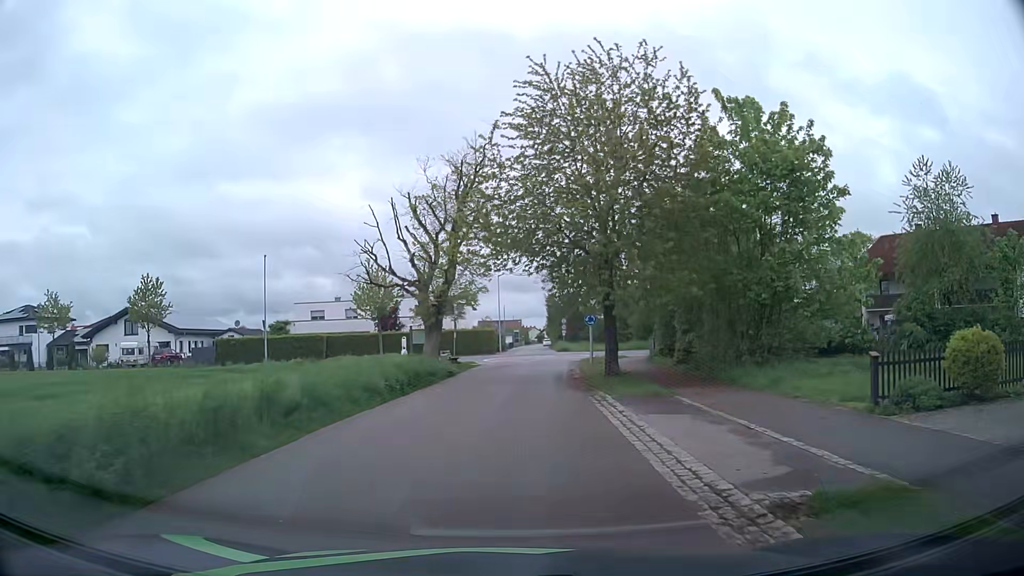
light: Day
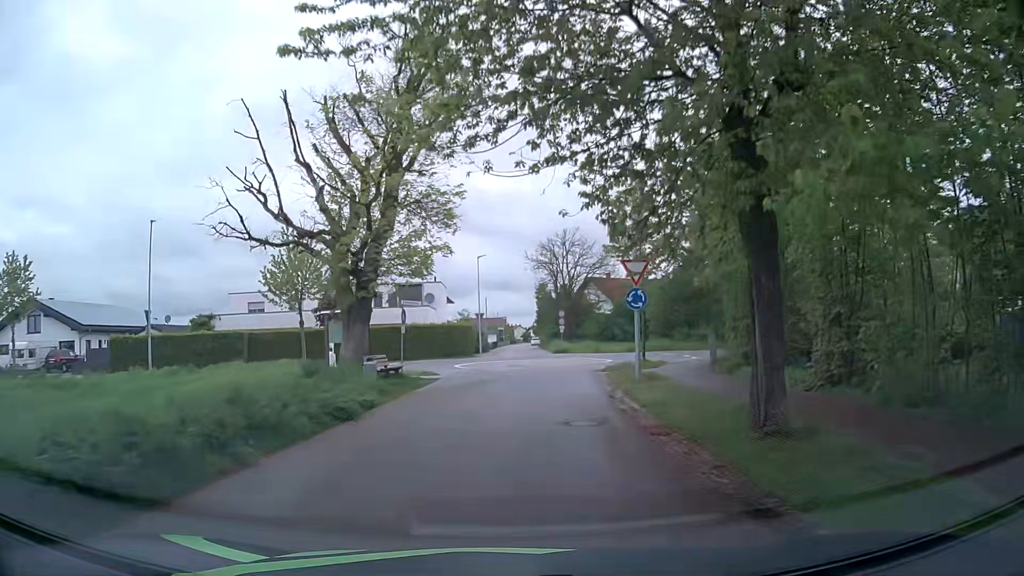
(+0.1, +15.1) m; +1°
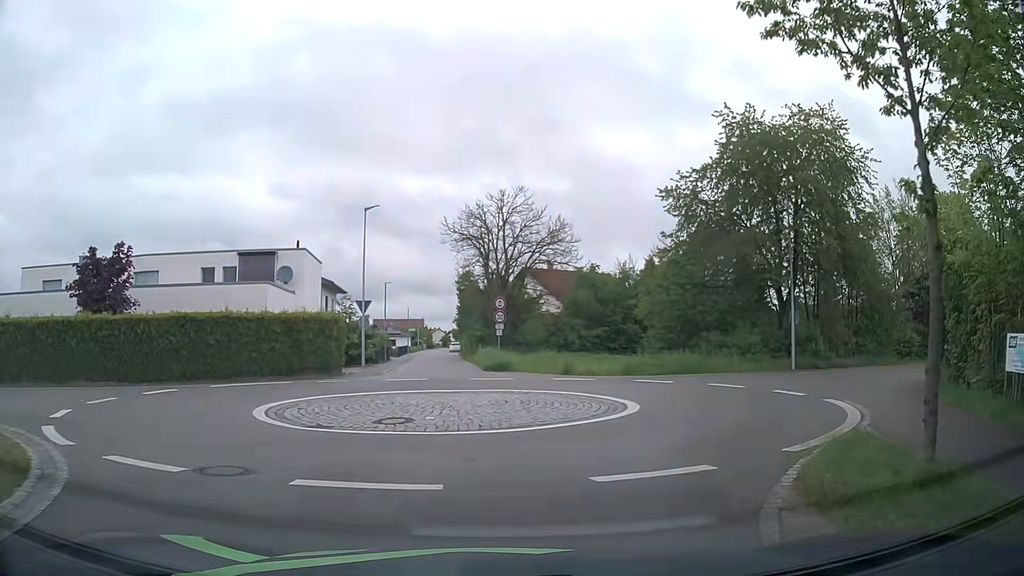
(+0.7, +21.9) m; +5°
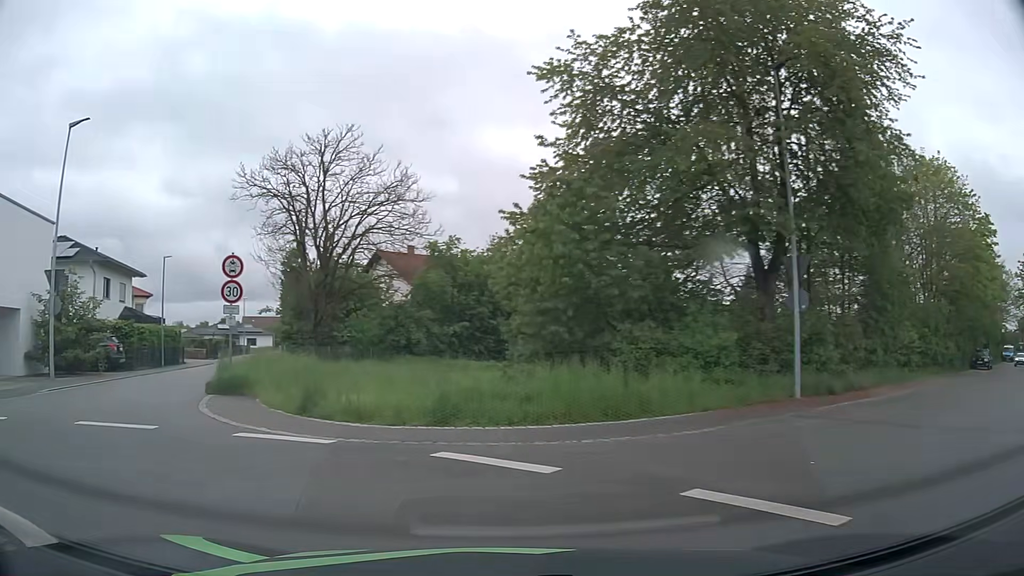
(+3.8, +14.5) m; +12°
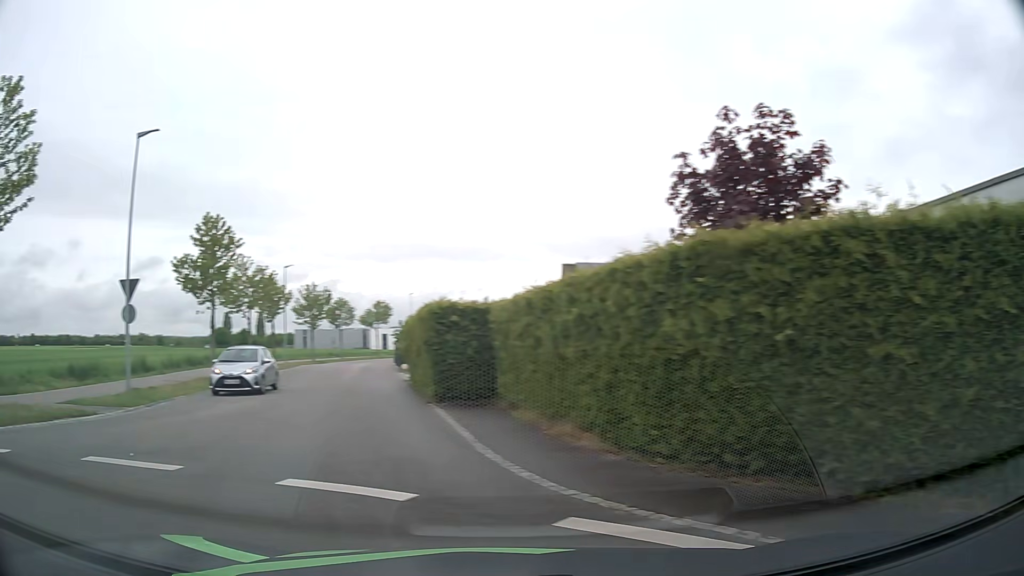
(-7.6, +6.5) m; -110°
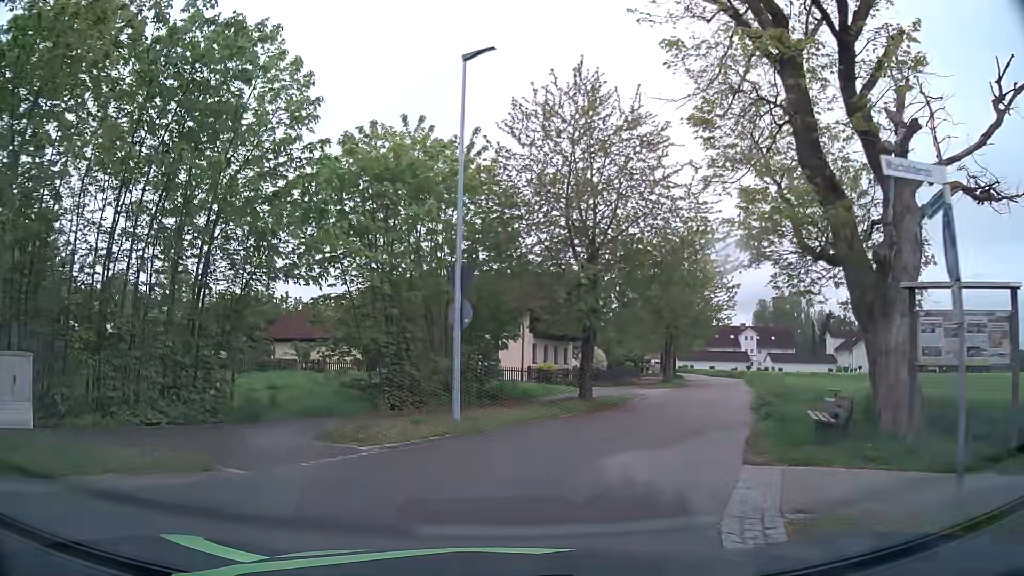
(-11.0, +4.7) m; -106°
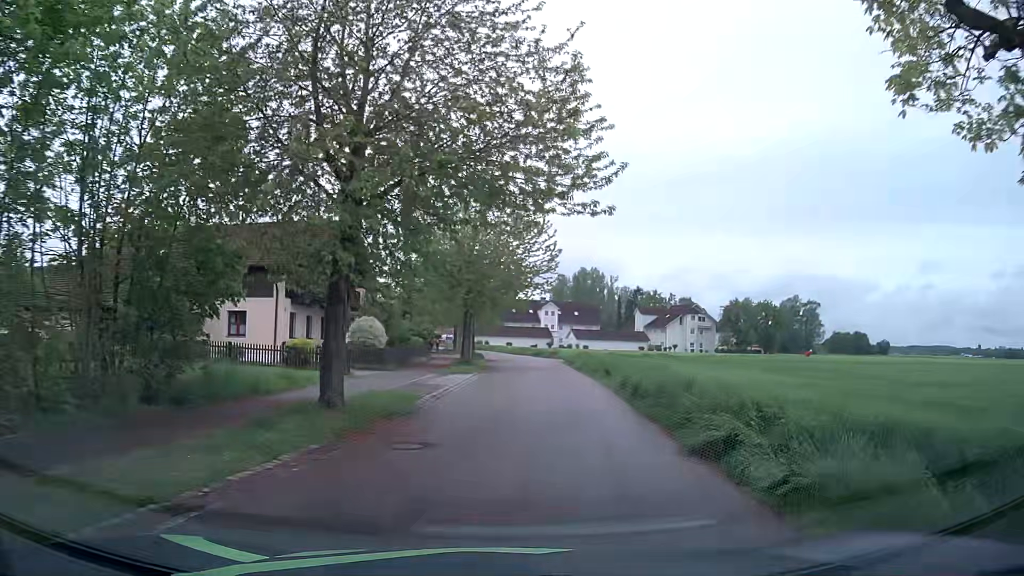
(+1.5, +10.7) m; +17°
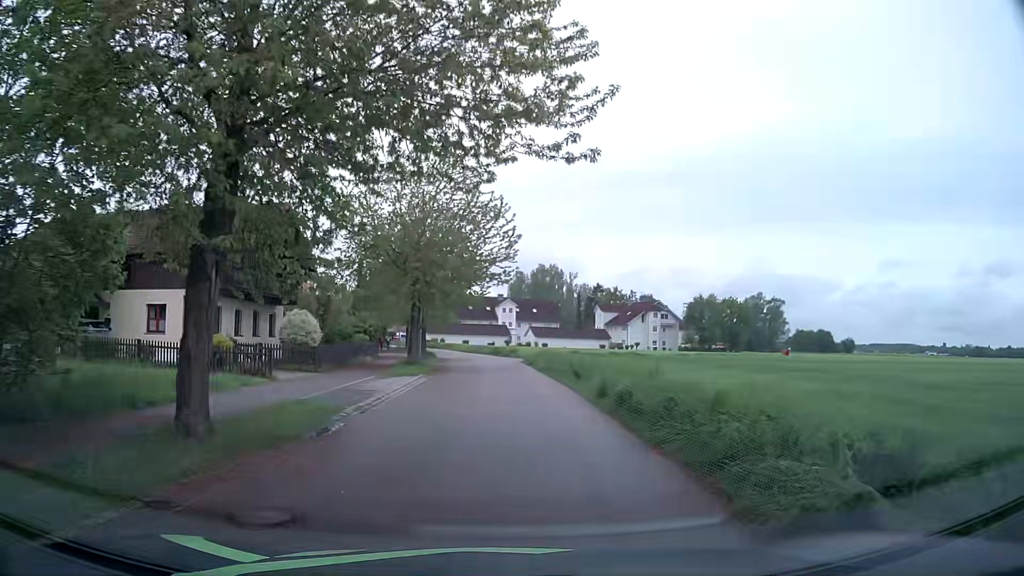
(+0.2, +4.2) m; +3°
(0, +10) (0, +20) (0, +30) (0, +40) (-1, +50) (-3, +60) (-5, +70) (-8, +79) (-11, +89) (-14, +98) m
